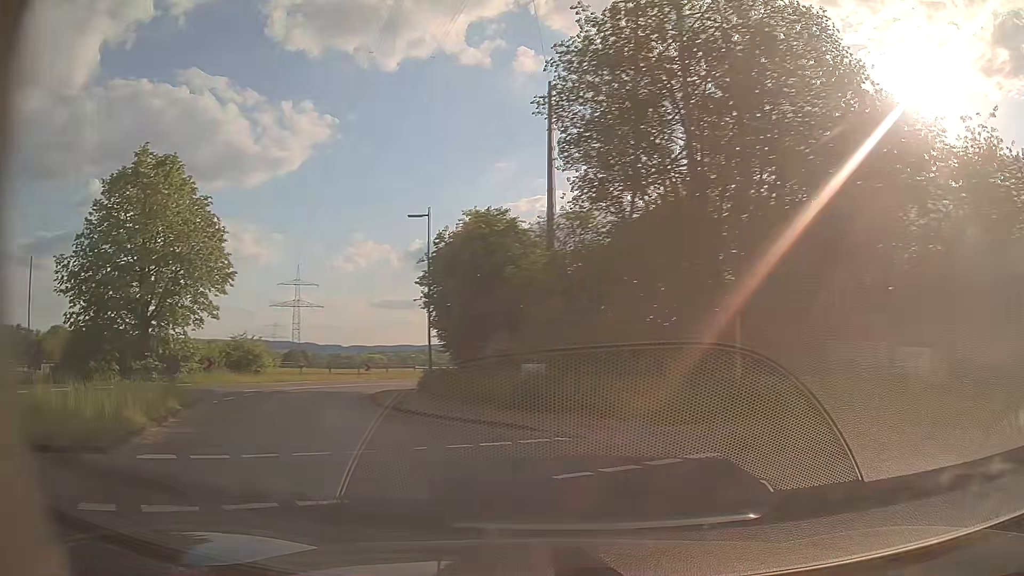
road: tertiary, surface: asphalt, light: Day
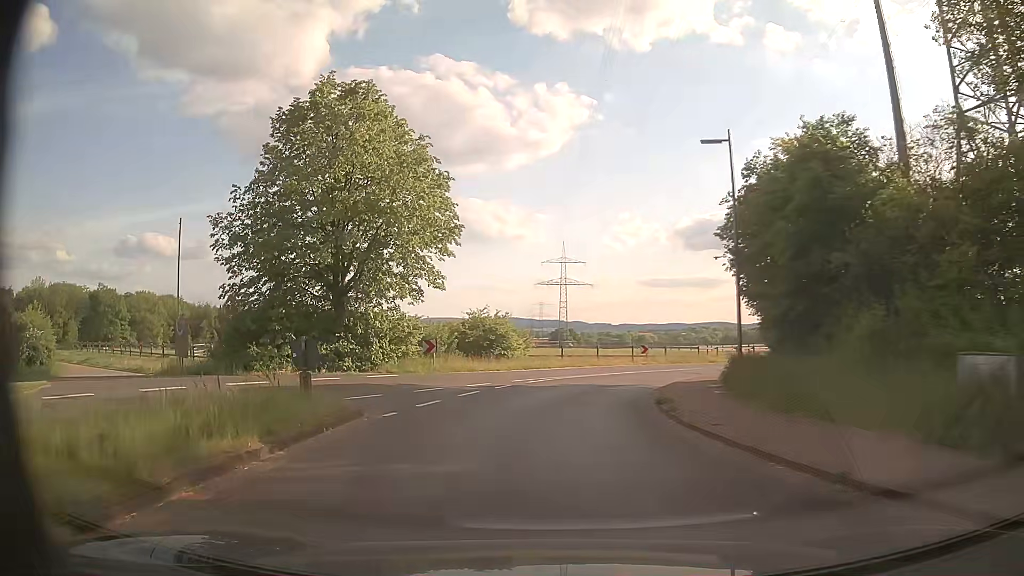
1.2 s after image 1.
(-2.1, +8.6) m; -24°
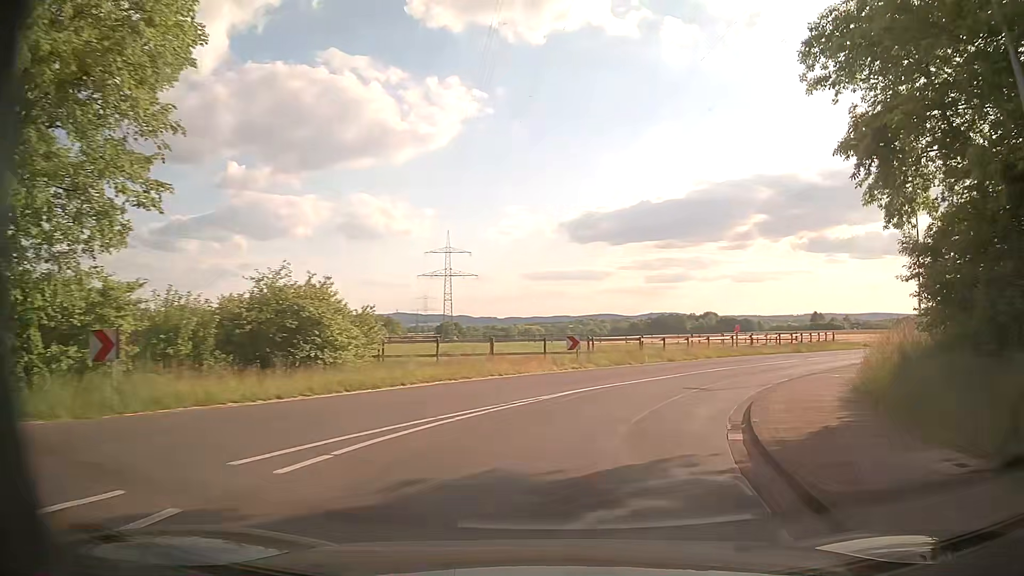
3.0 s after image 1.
(+0.2, +16.8) m; +7°
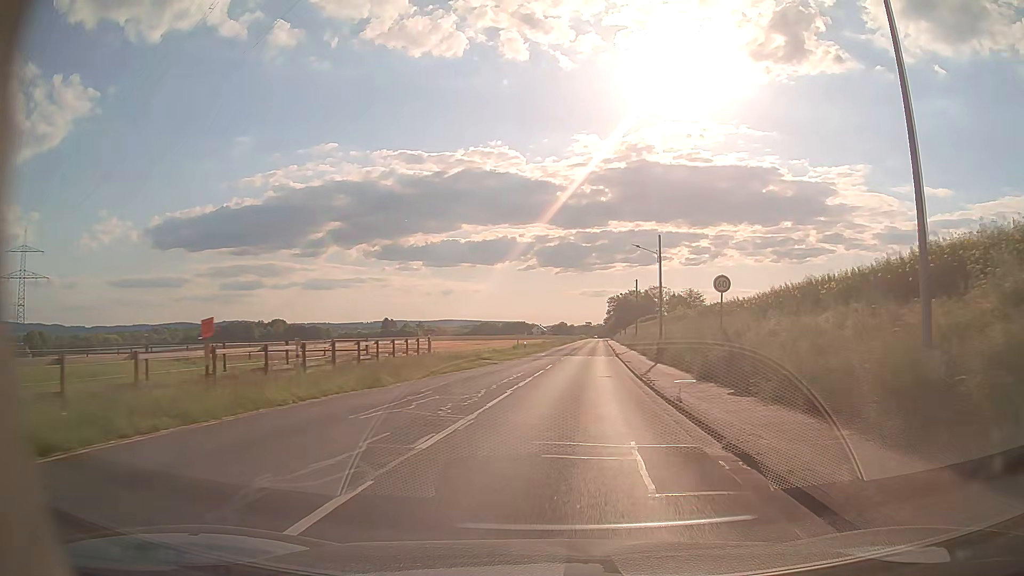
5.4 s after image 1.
(+9.0, +25.6) m; +38°
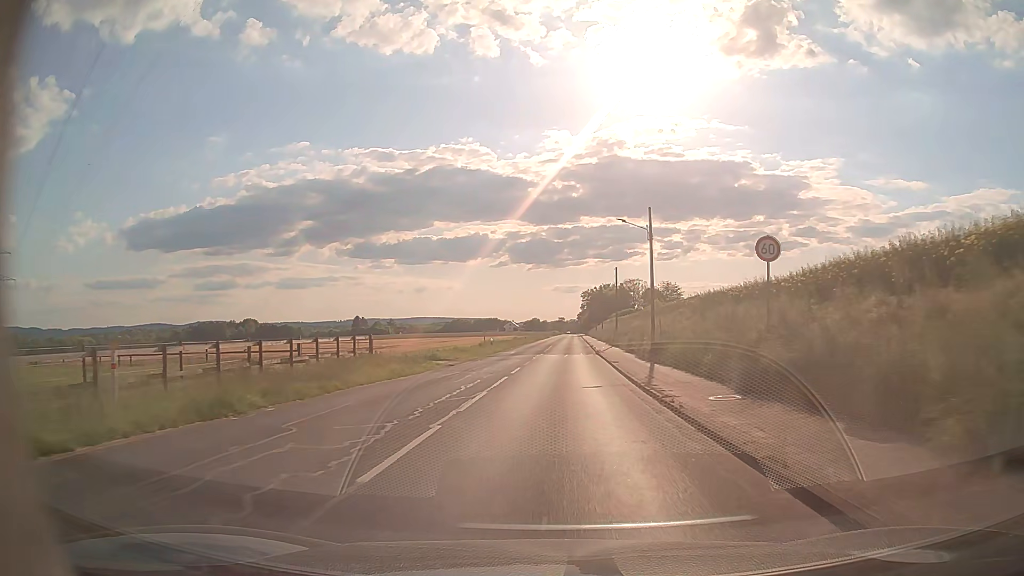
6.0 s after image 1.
(+0.2, +7.9) m; +3°
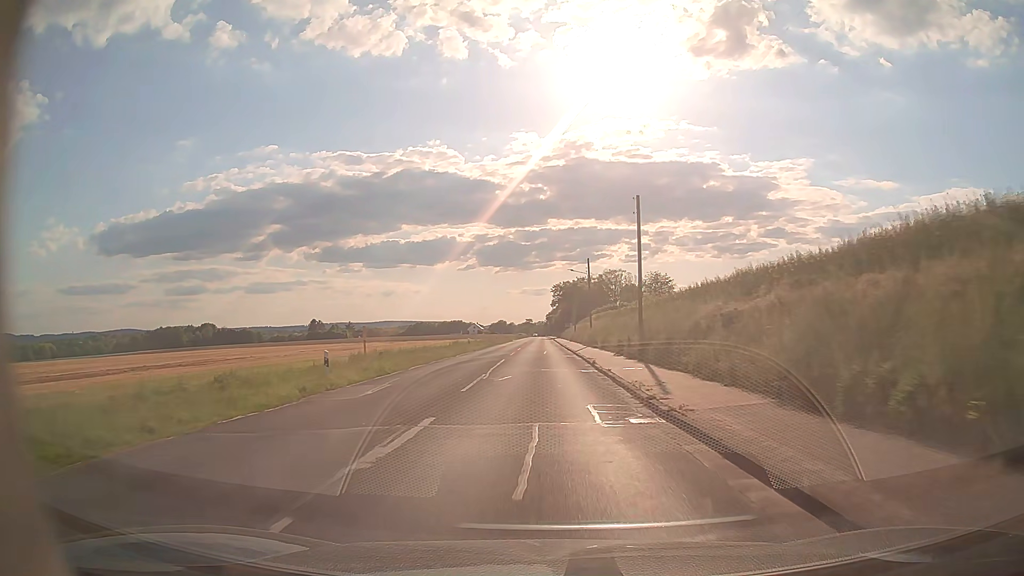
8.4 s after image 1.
(+0.9, +35.7) m; +3°
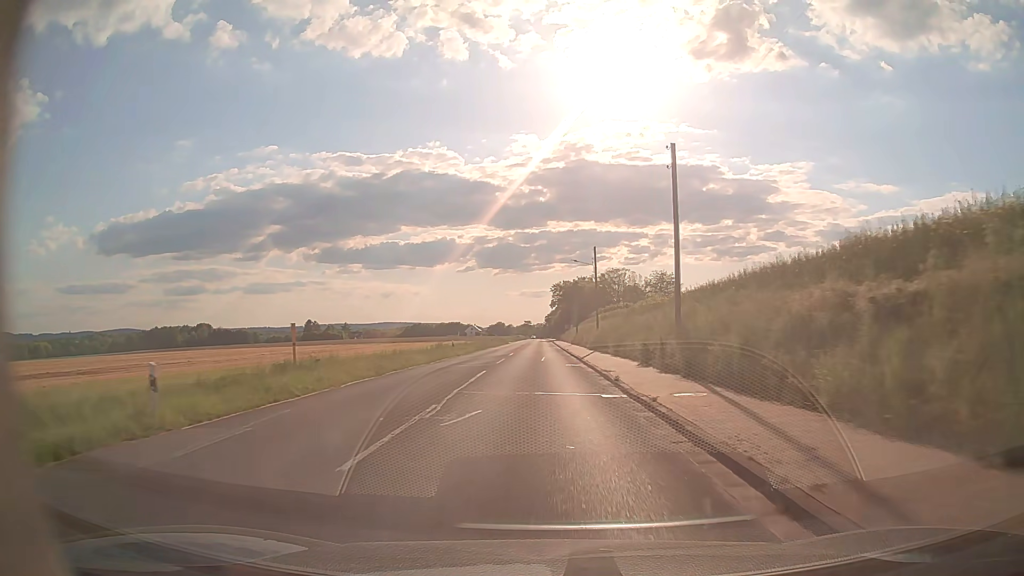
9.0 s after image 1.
(0.0, +9.4) m; 0°
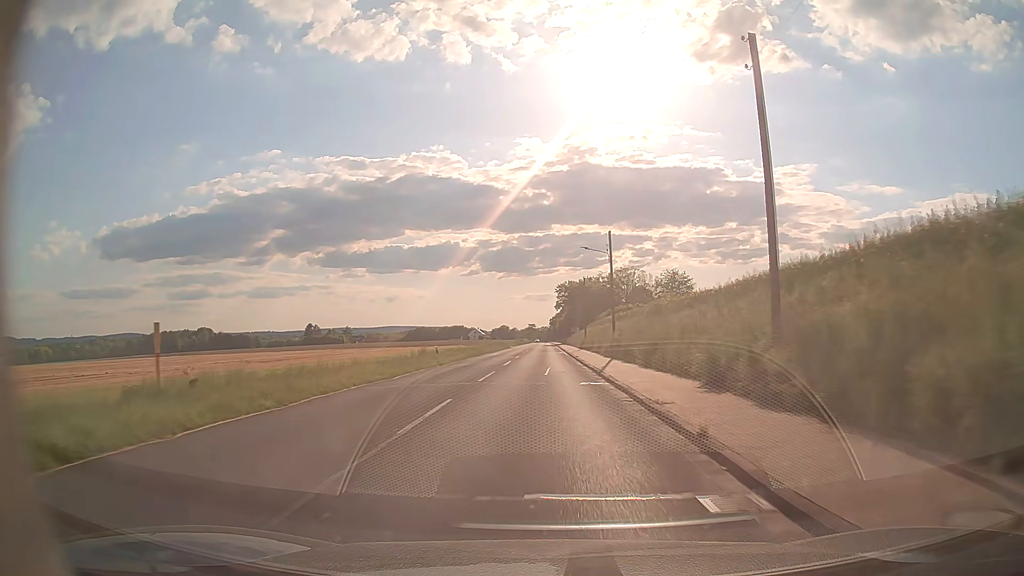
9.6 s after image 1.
(0.0, +9.4) m; 0°
(0, +10) (0, +20) (0, +30) (0, +40) (0, +50) (0, +60) (0, +70) (0, +80) (0, +90) (0, +100) m
